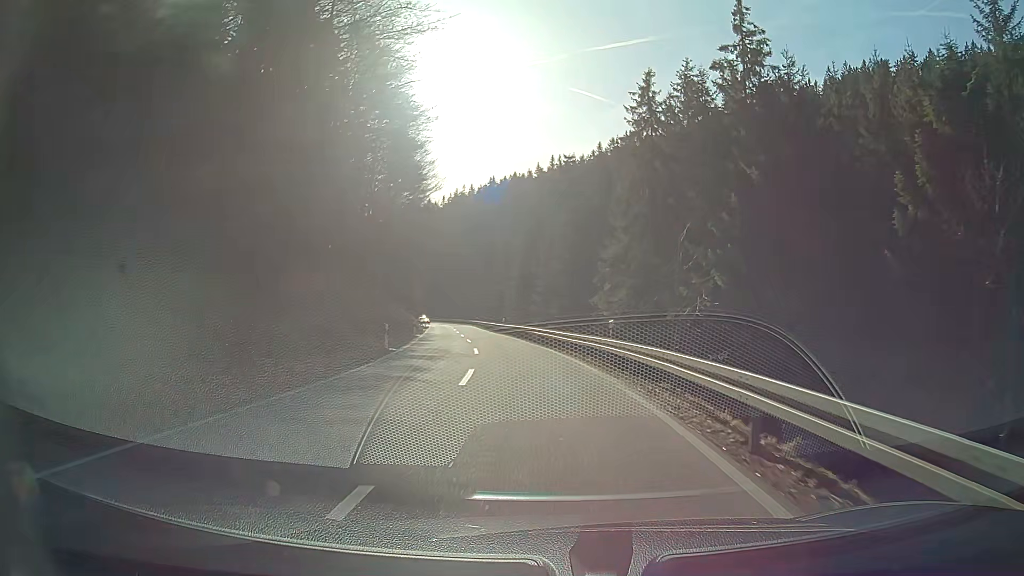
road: secondary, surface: asphalt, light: Day
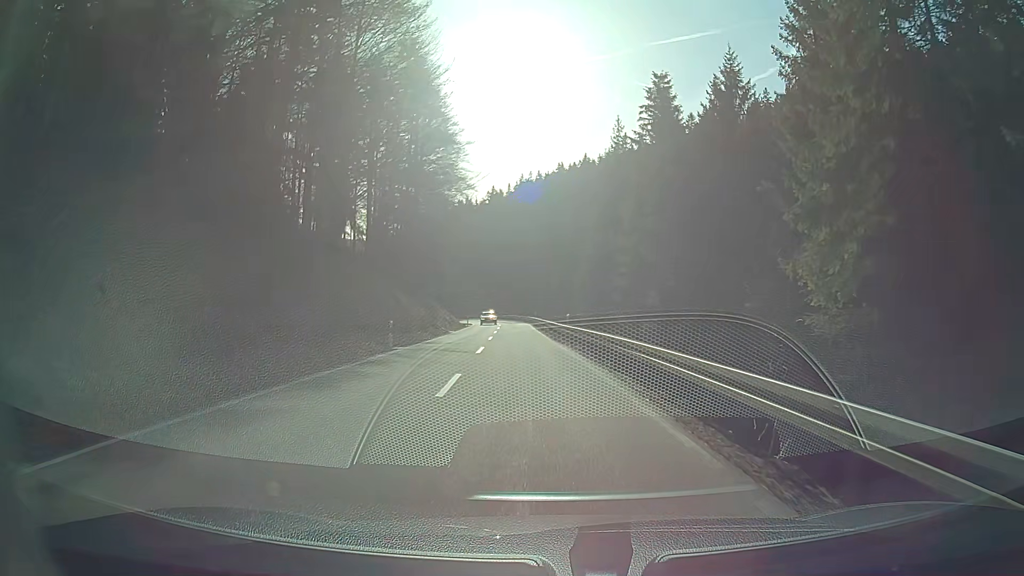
(-1.4, +26.2) m; -6°
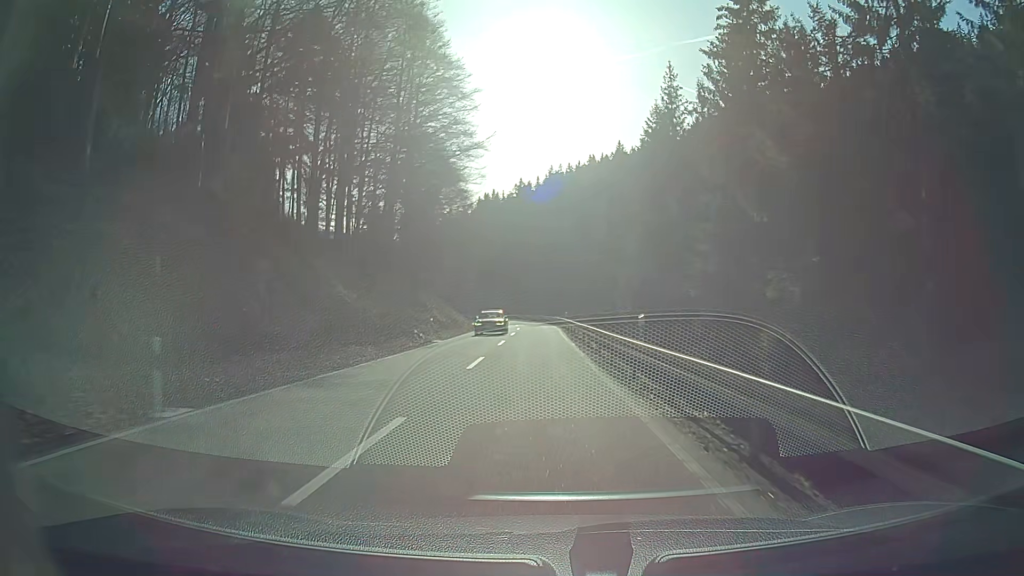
(-0.4, +18.4) m; -2°
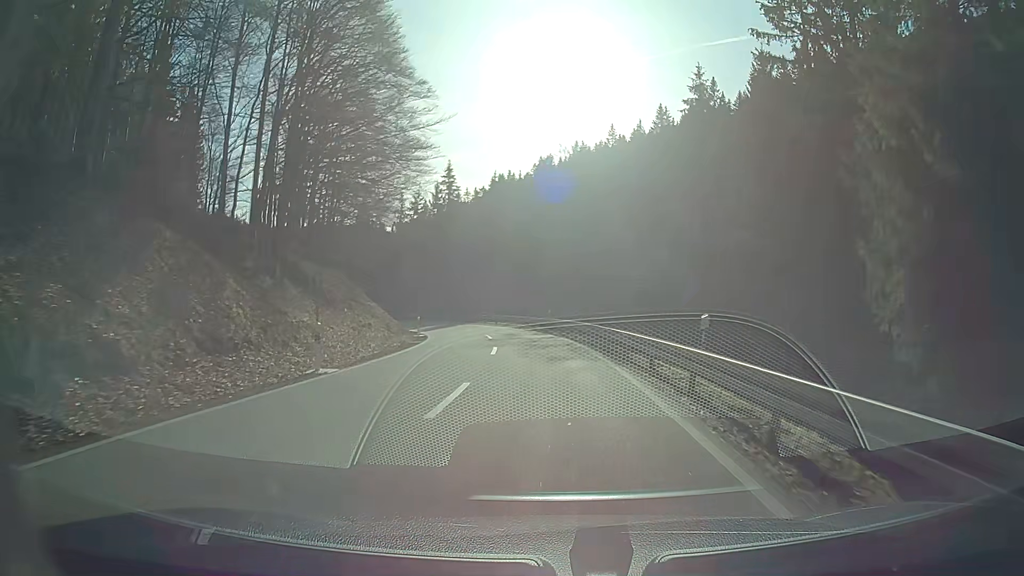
(-0.9, +43.6) m; -3°
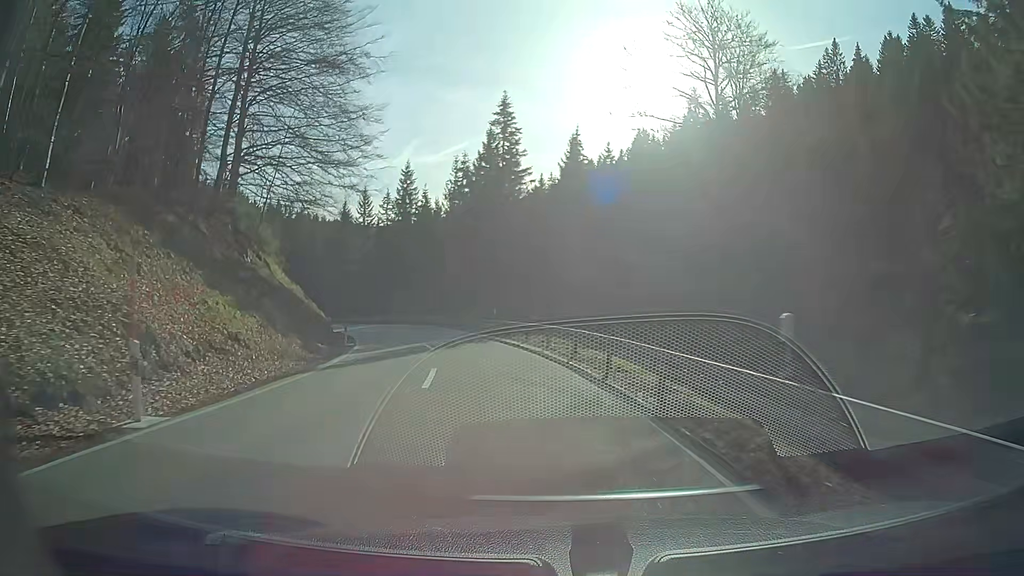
(-2.0, +32.2) m; -8°
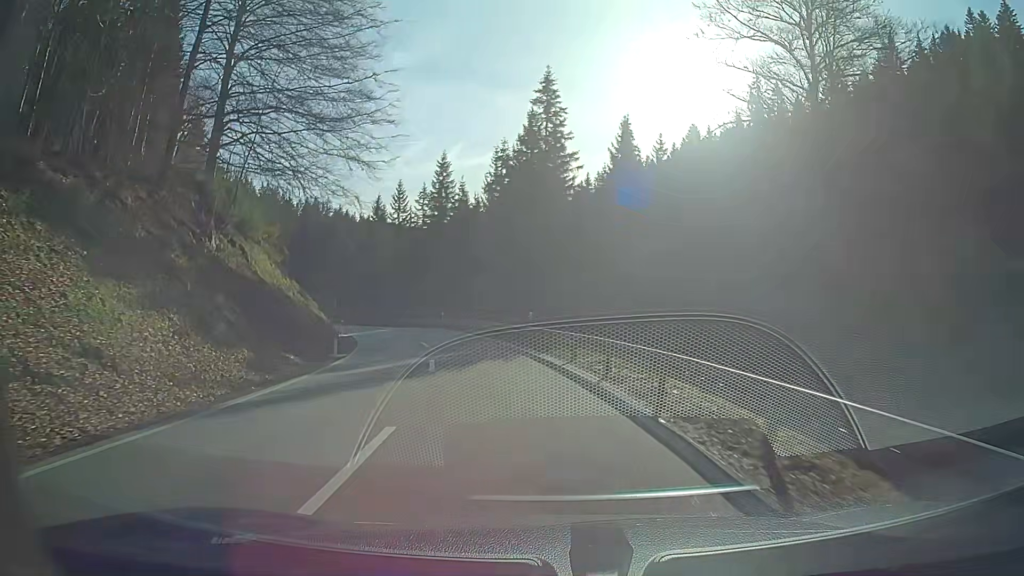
(-0.3, +8.0) m; -4°
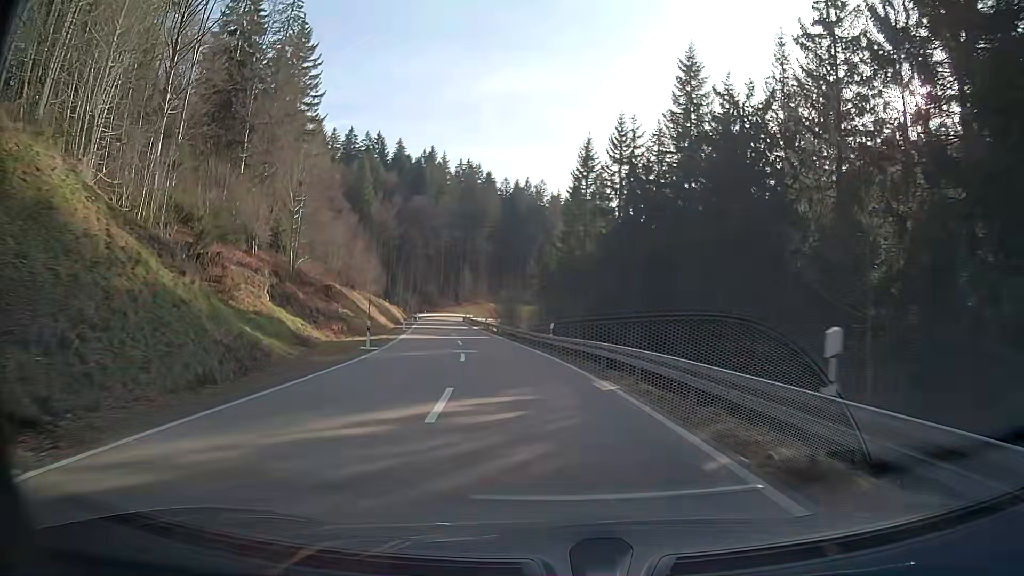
(-7.6, +43.2) m; -19°
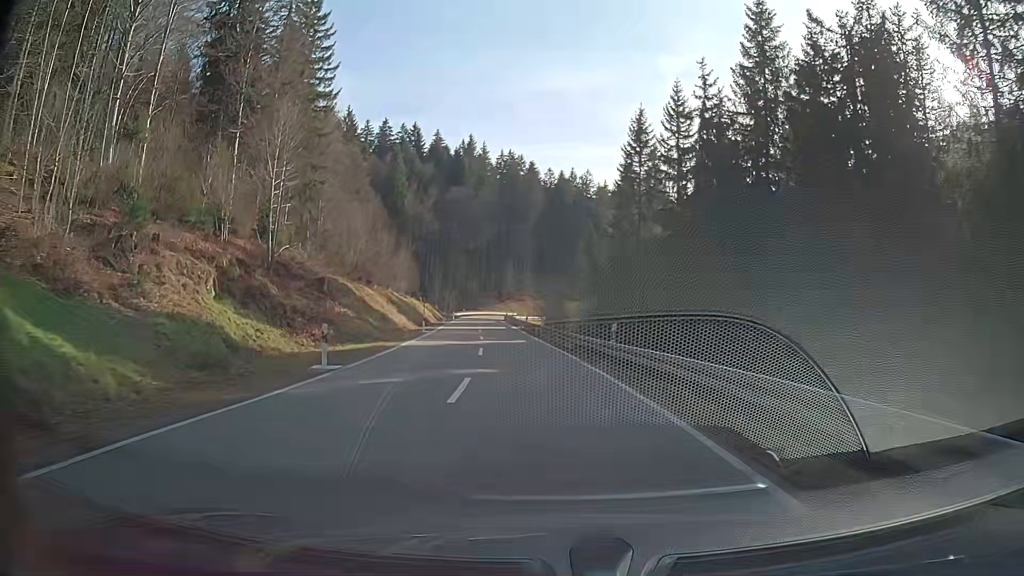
(-0.3, +10.2) m; -4°
(0, +10) (-1, +20) (-1, +30) (-2, +40) (-3, +50) (-4, +60) (-5, +70) (-6, +80) (-7, +90) (-7, +100) m
